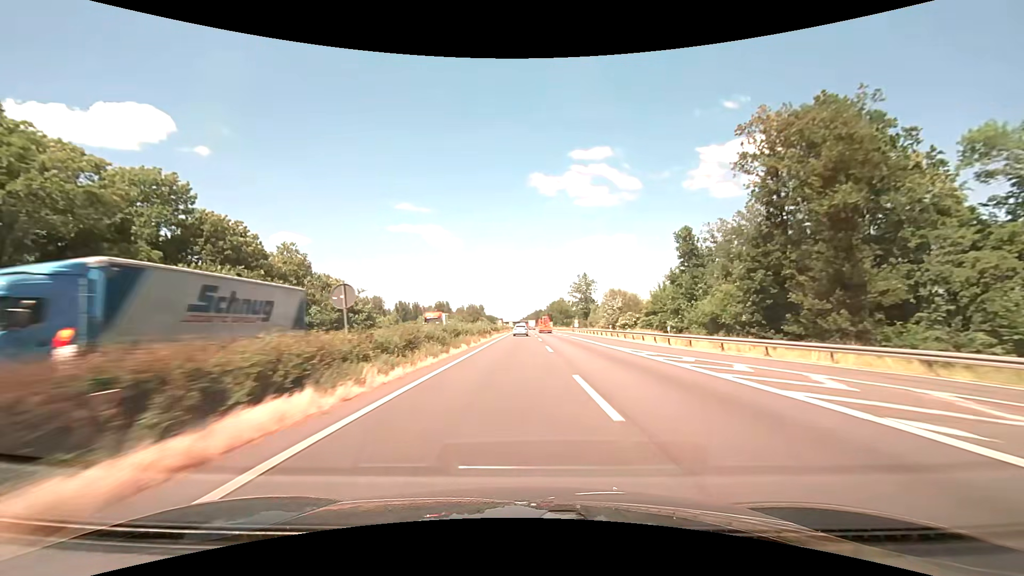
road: motorway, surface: asphalt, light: Day
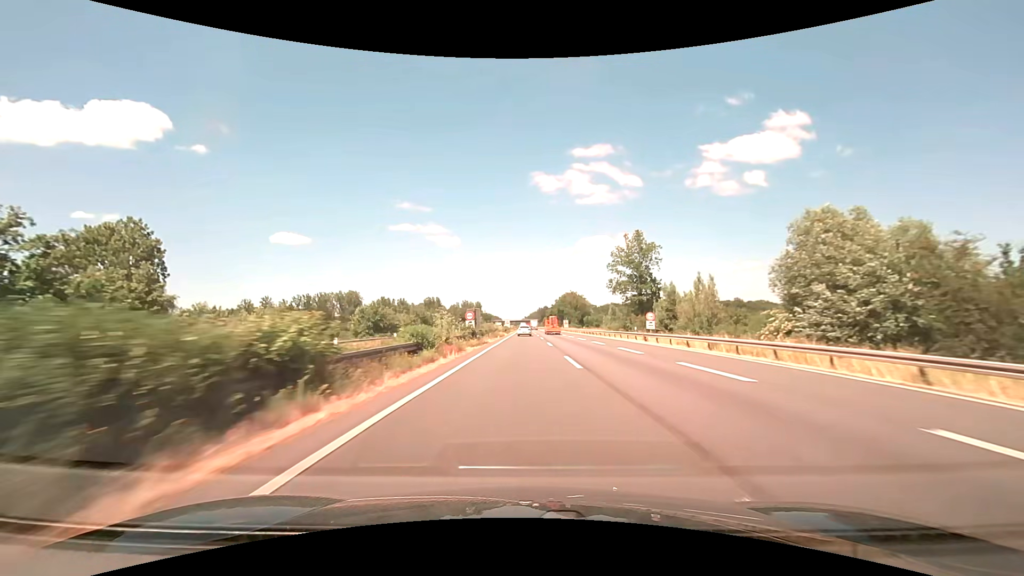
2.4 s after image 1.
(-0.1, +63.2) m; 0°
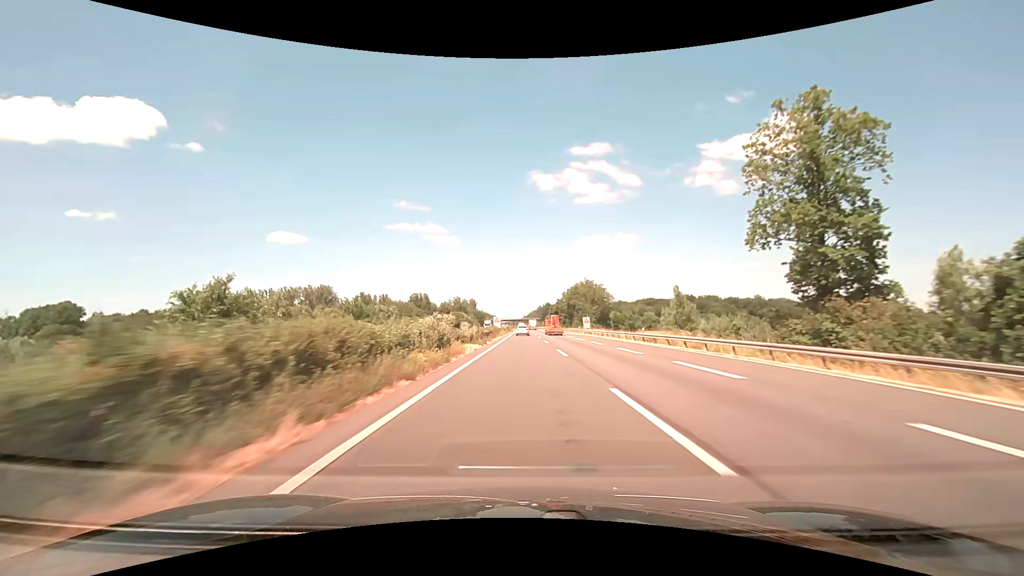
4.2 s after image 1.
(+0.1, +47.5) m; 0°
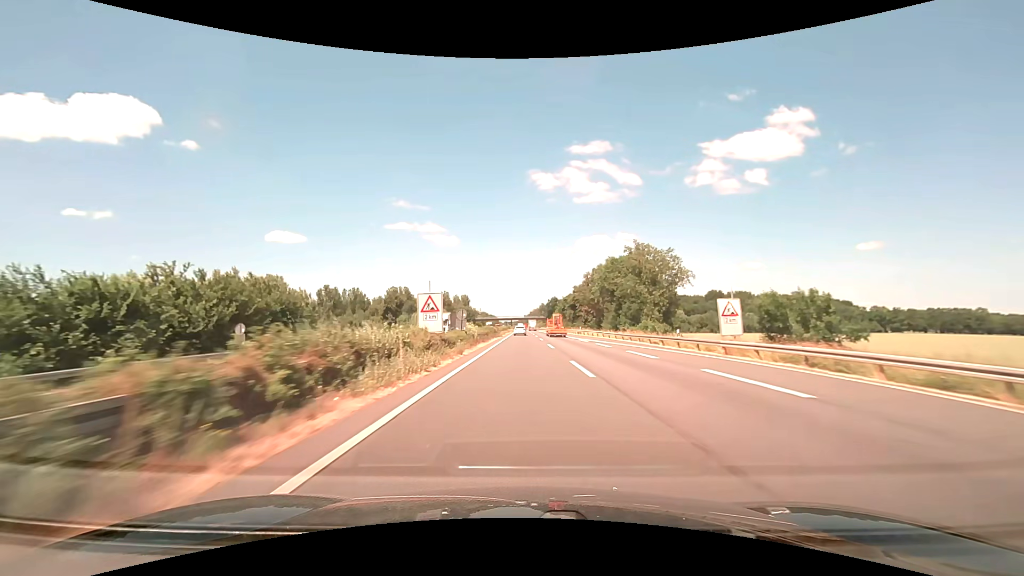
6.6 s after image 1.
(0.0, +63.4) m; 0°
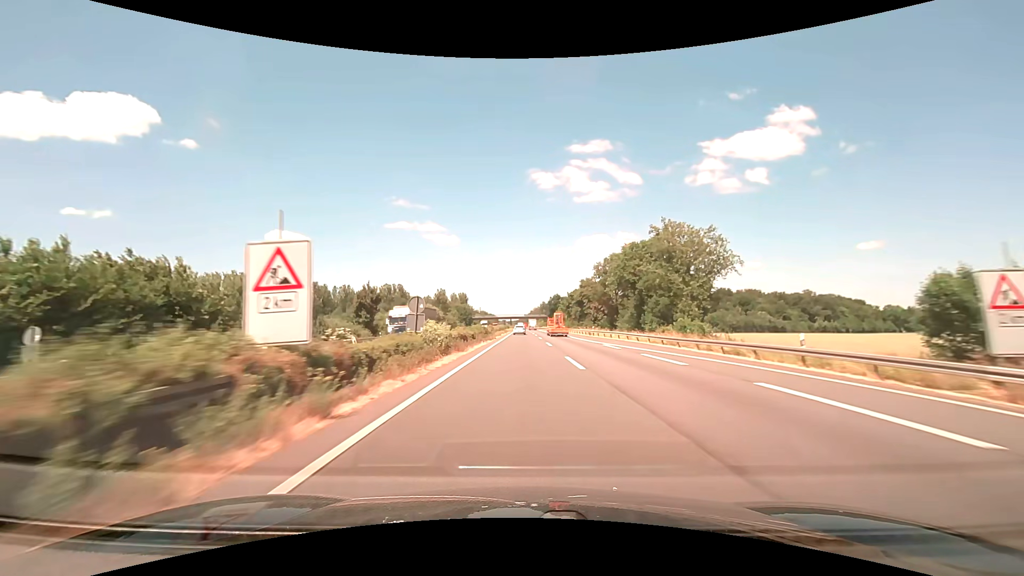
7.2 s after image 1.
(0.0, +15.8) m; 0°
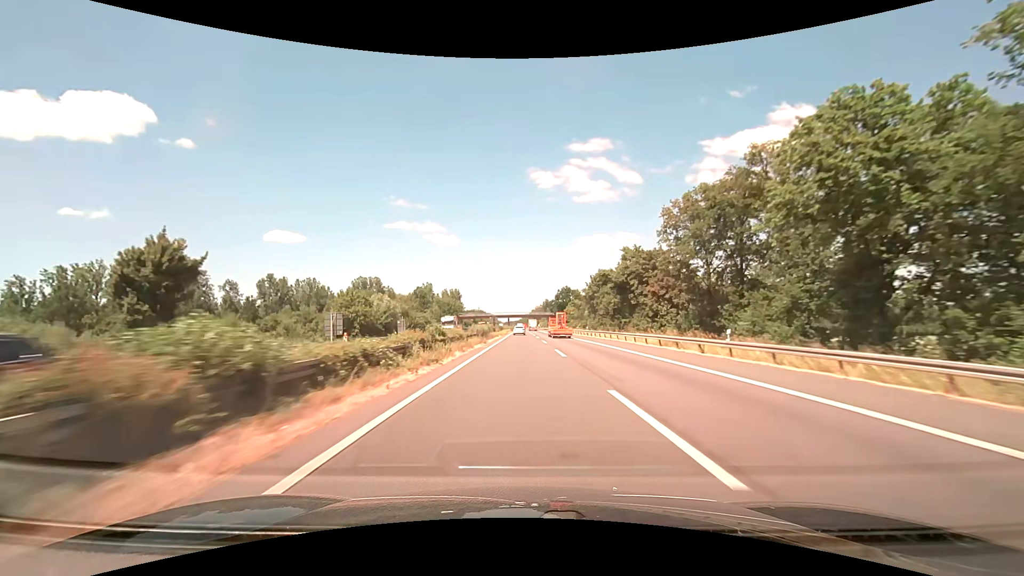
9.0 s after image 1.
(-0.1, +47.5) m; 0°
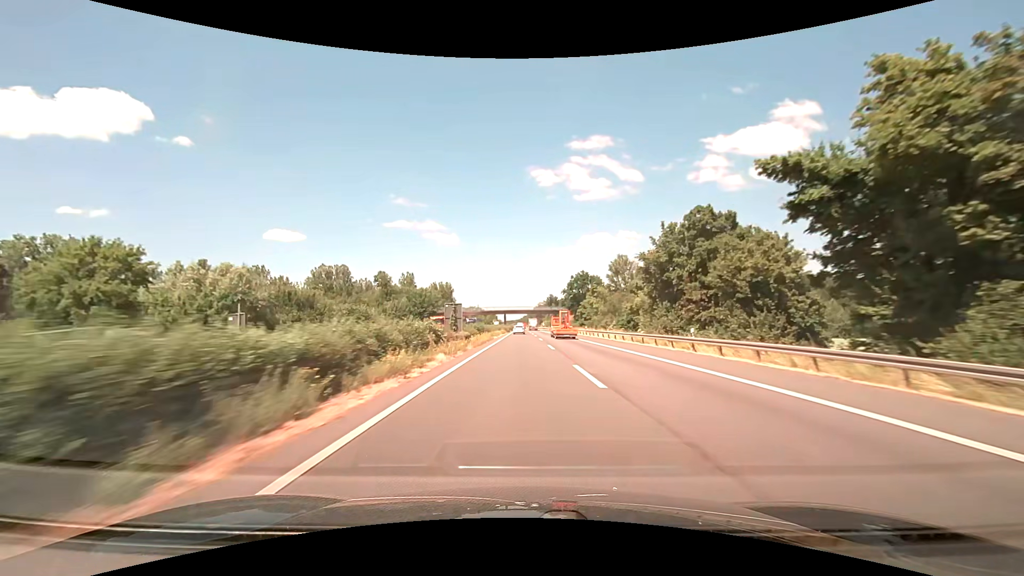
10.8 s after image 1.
(-0.1, +47.6) m; 0°
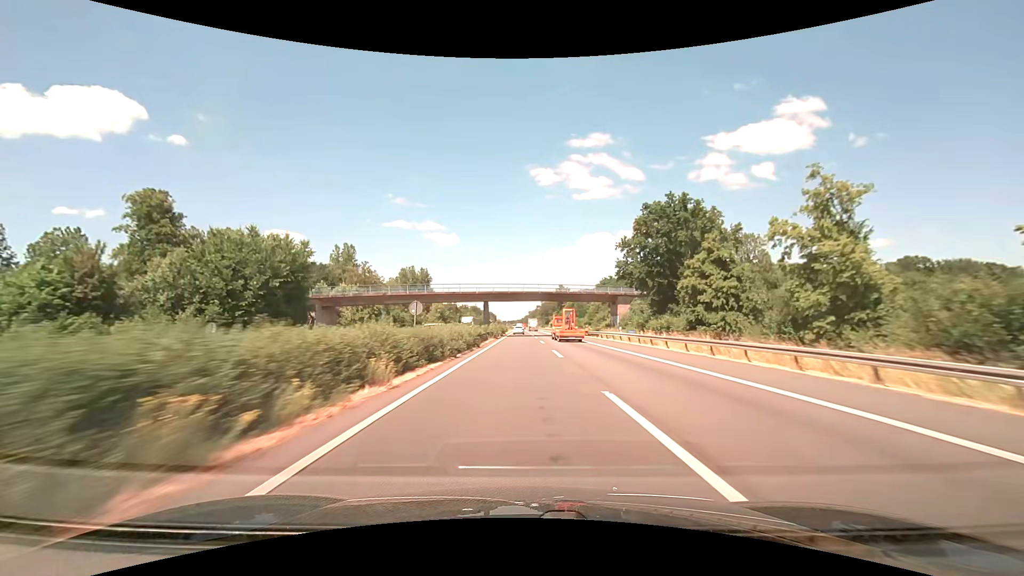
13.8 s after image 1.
(-0.2, +79.3) m; 0°
(0, +10) (0, +20) (0, +30) (0, +40) (0, +50) (0, +60) (0, +70) (0, +80) (0, +90) (-1, +100) m
